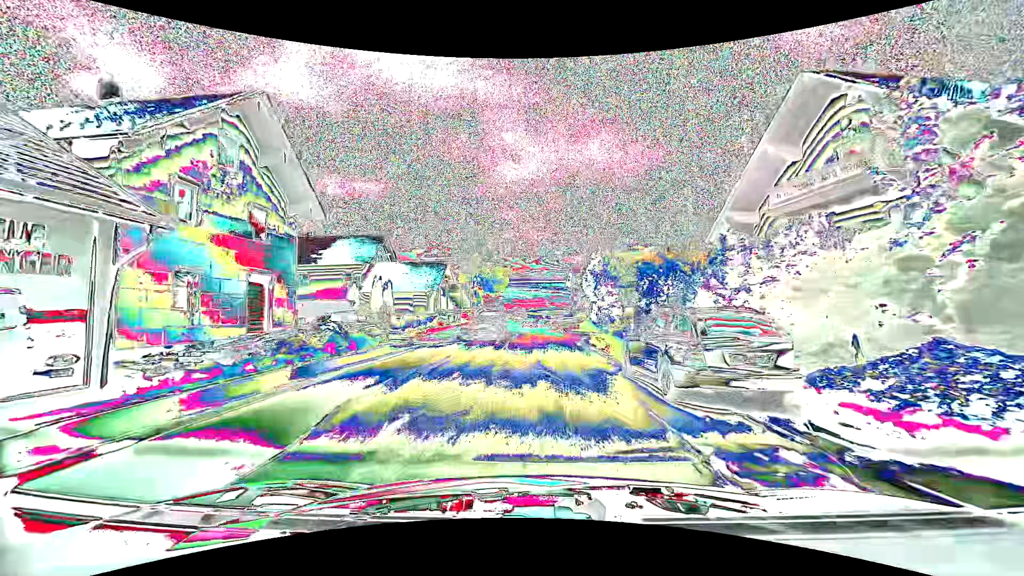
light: Day
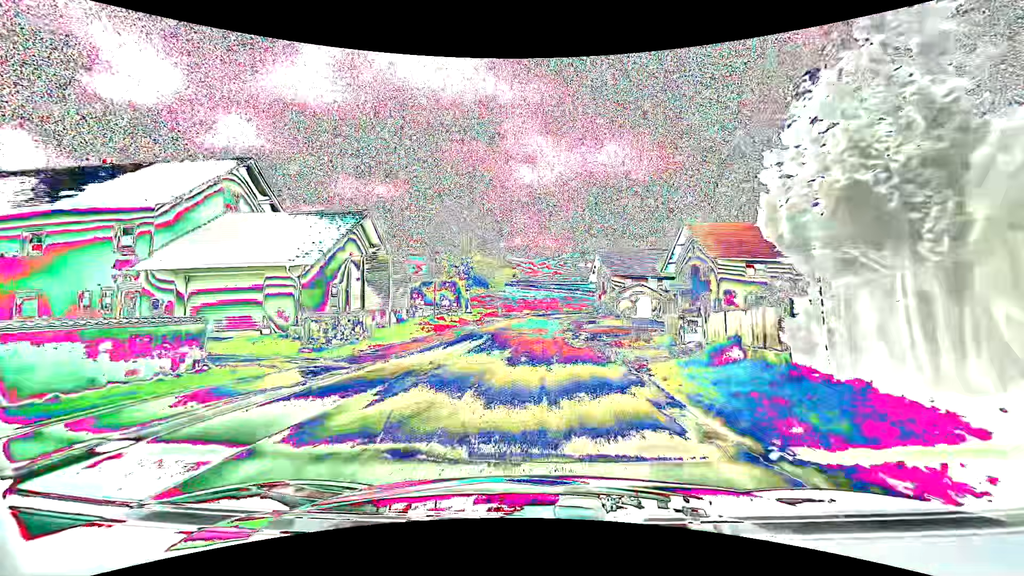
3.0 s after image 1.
(-0.2, +28.8) m; -1°
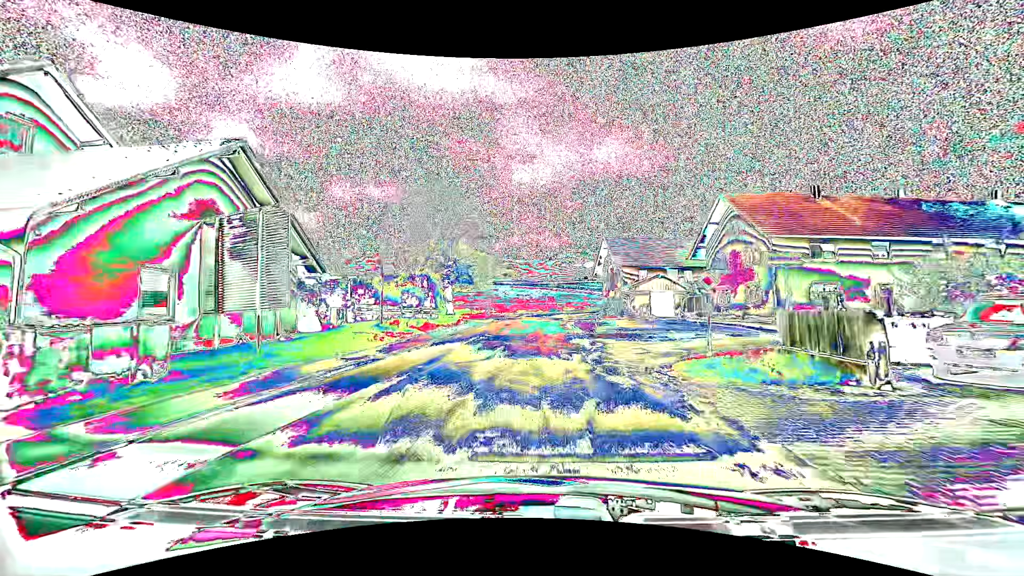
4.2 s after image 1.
(+0.1, +11.5) m; +1°
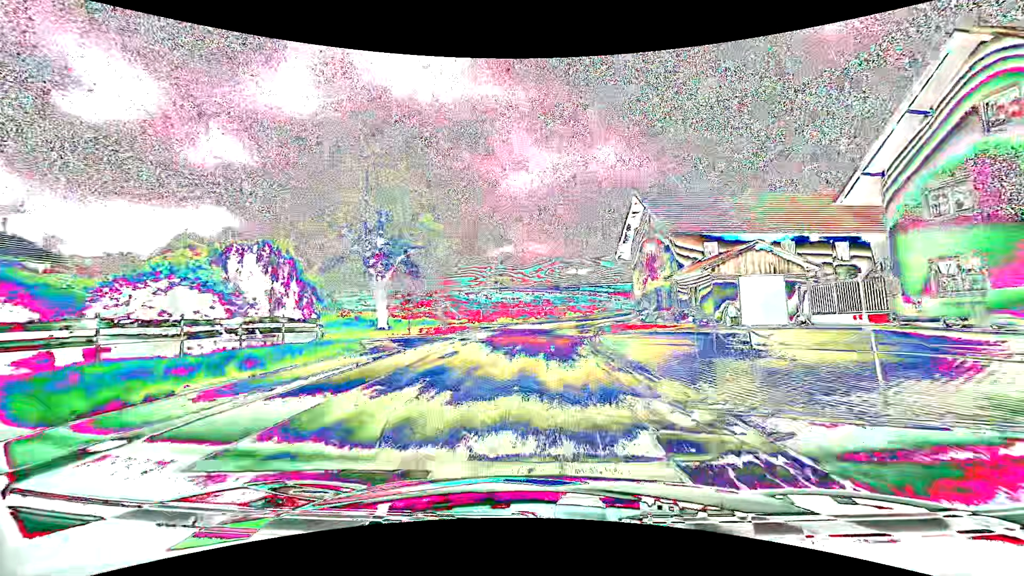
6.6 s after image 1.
(0.0, +23.3) m; -1°
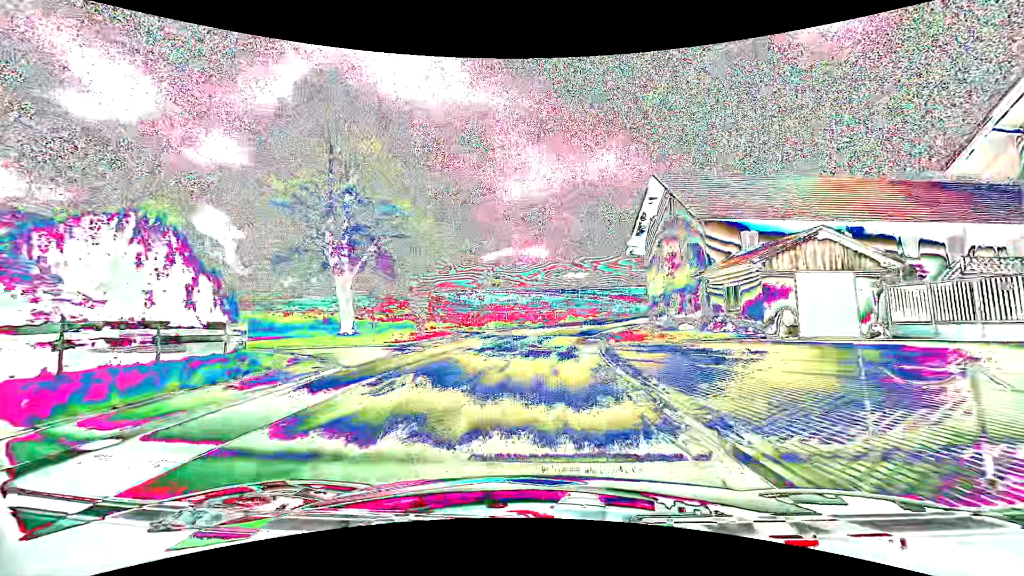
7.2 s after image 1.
(+0.1, +6.0) m; +1°
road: tertiary
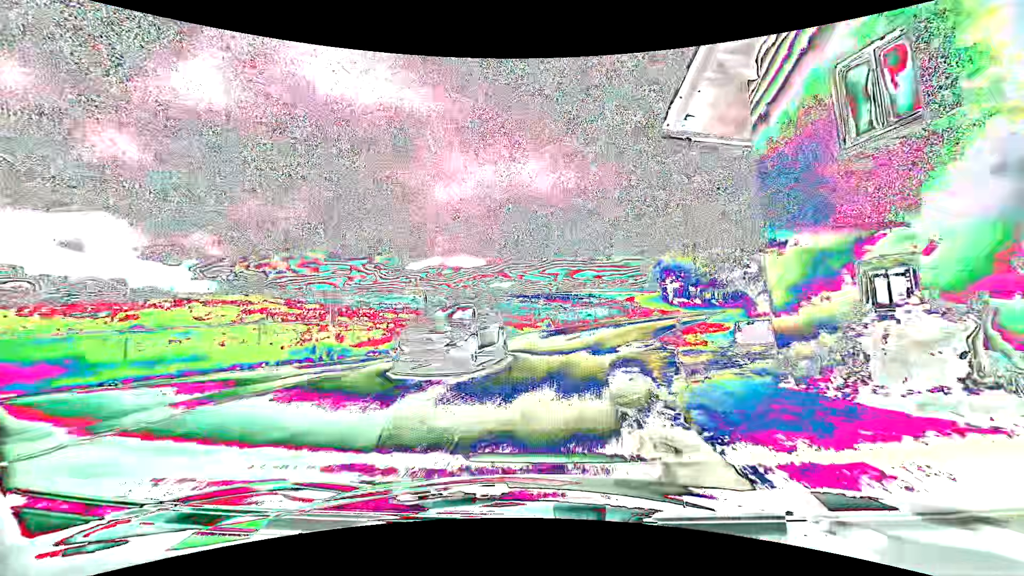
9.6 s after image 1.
(+1.4, +24.2) m; +8°
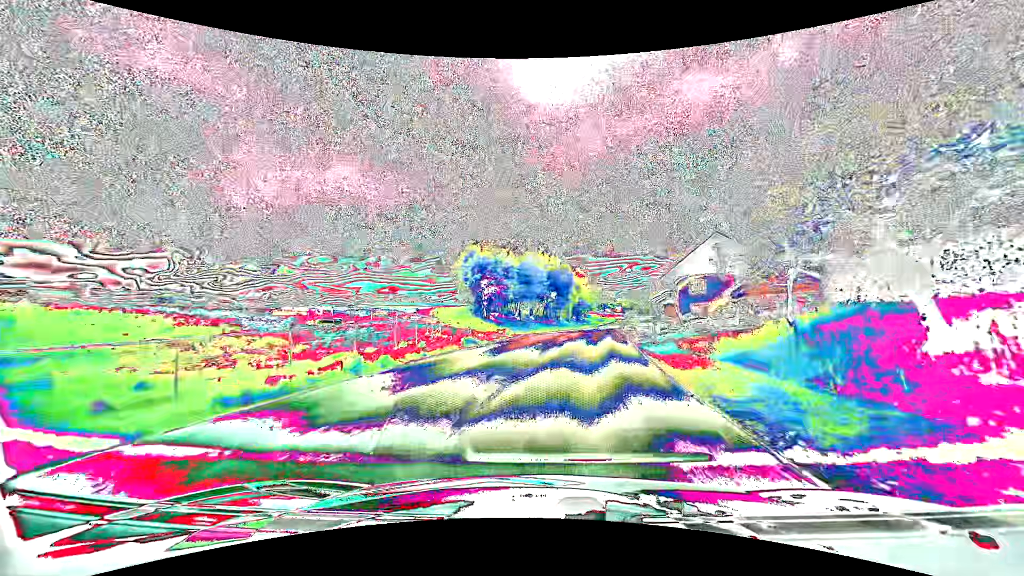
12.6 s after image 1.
(+5.6, +30.4) m; +23°
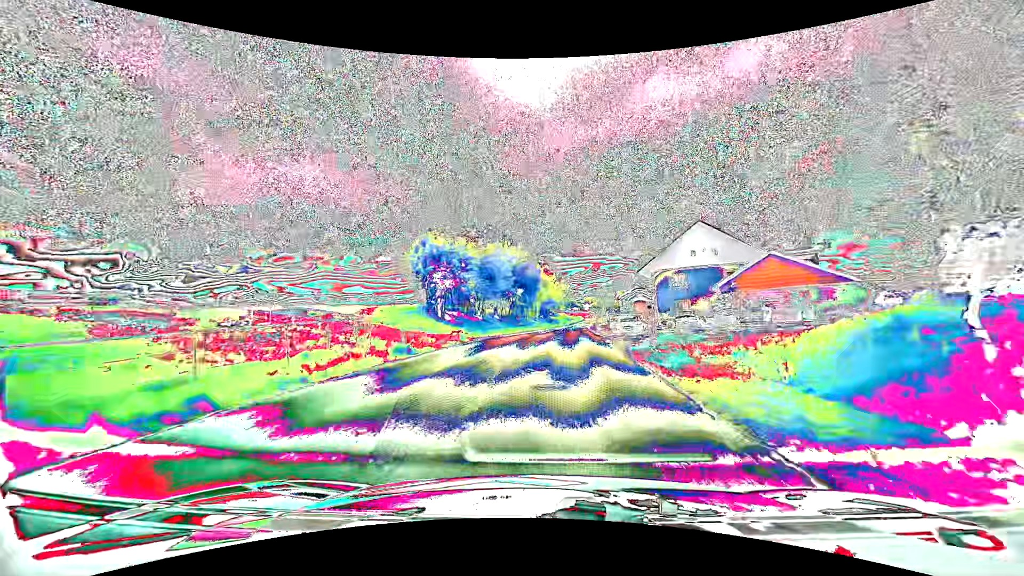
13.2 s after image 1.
(+0.2, +6.4) m; +4°
(0, +10) (+1, +20) (+1, +30) (+2, +40) (+3, +50) (+4, +60) (+5, +70) (+6, +80) (+7, +90) (+8, +100) m
